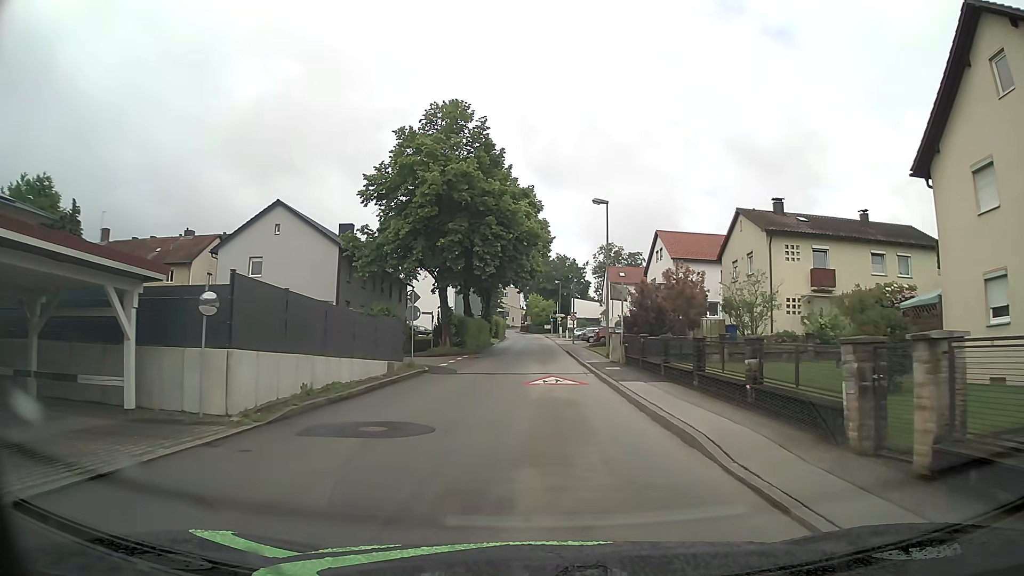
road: unclassified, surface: asphalt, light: Day
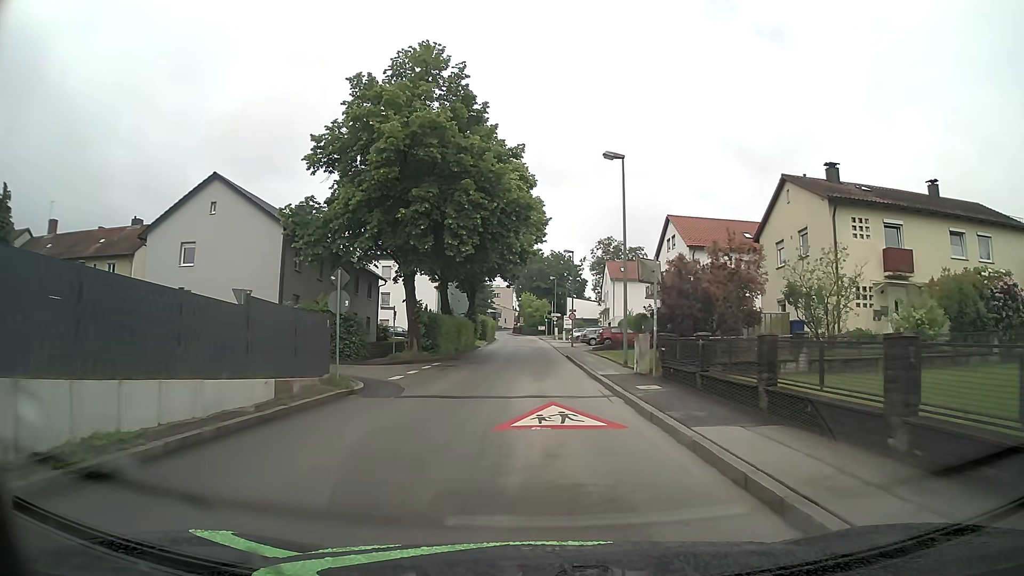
(0.0, +9.1) m; 0°
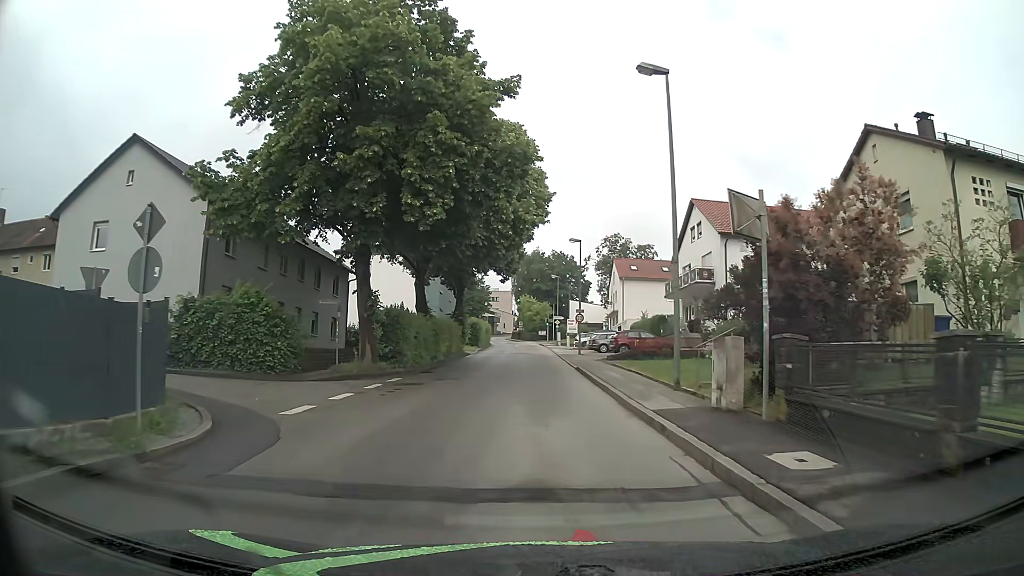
(+0.1, +9.1) m; 0°
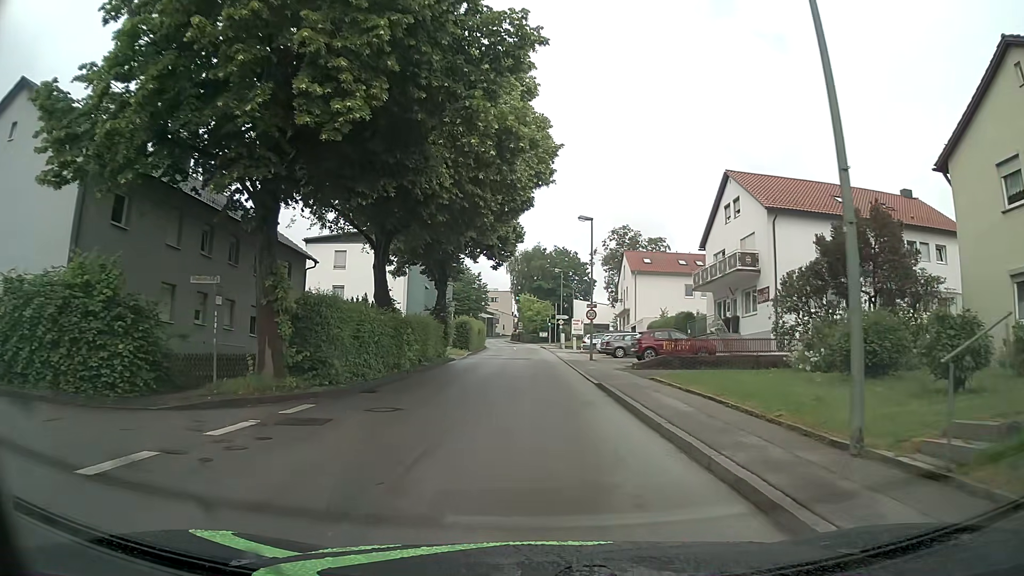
(0.0, +9.1) m; 0°
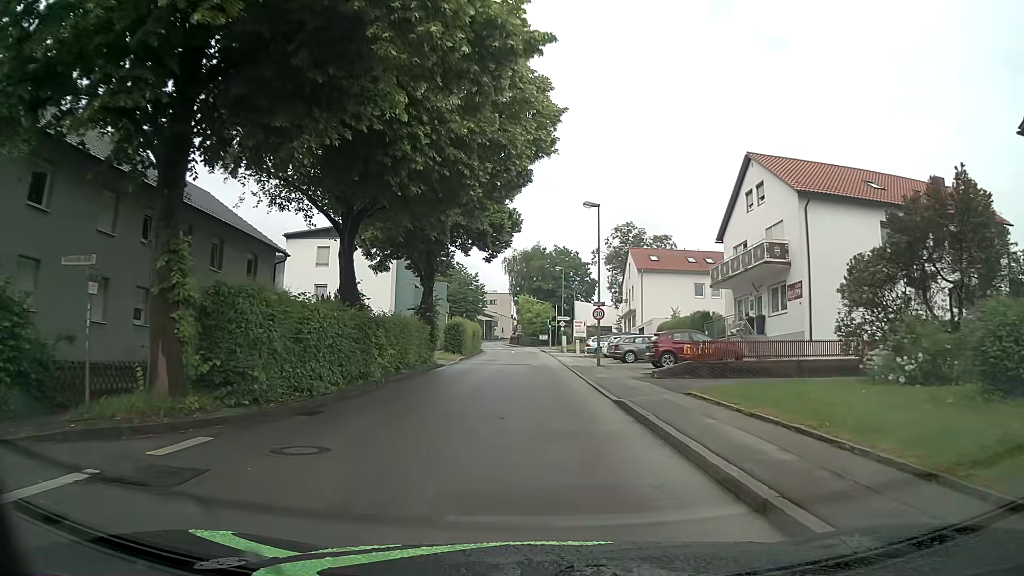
(0.0, +4.5) m; 0°
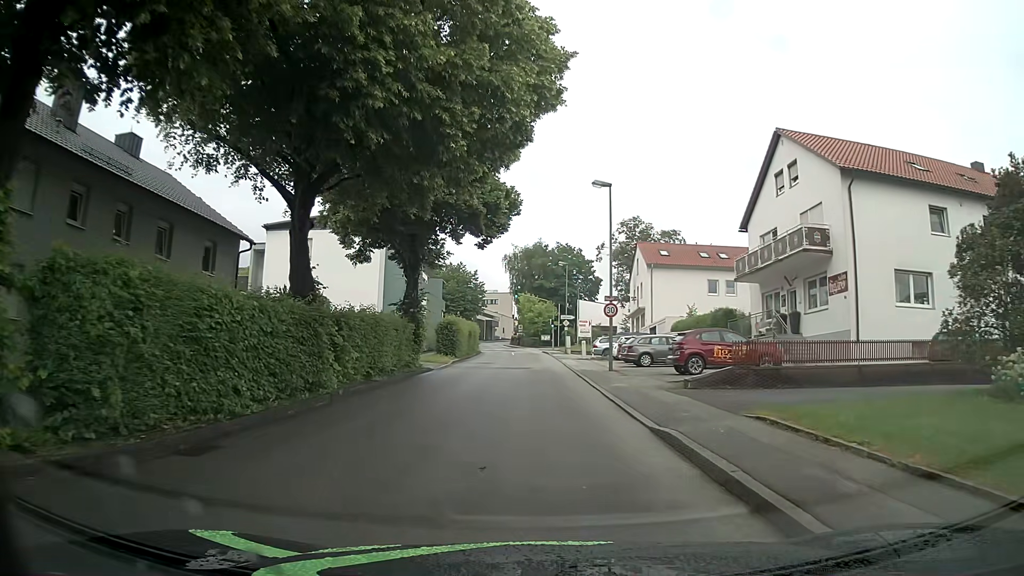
(0.0, +4.5) m; 0°
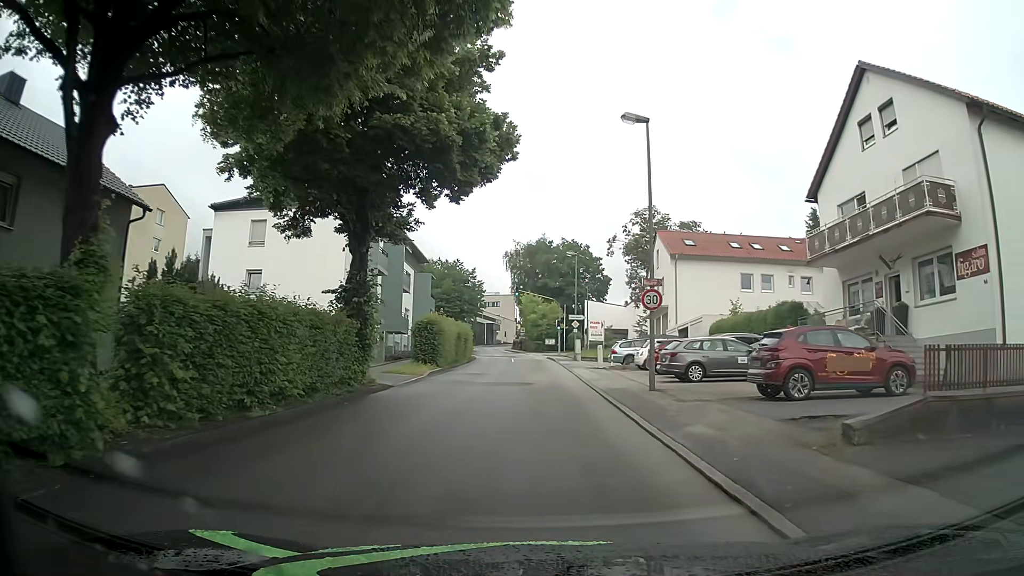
(-0.1, +9.1) m; -1°
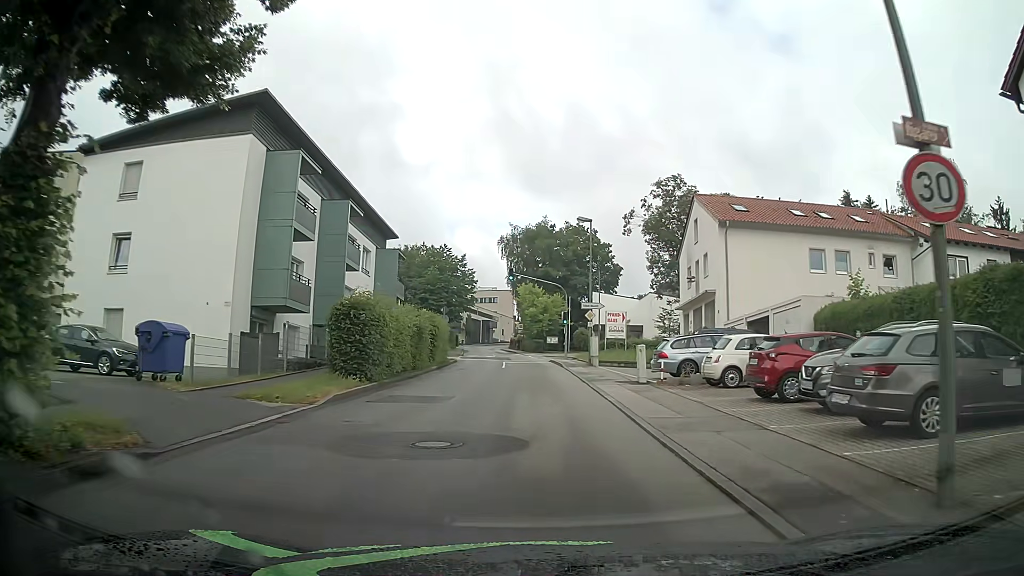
(+0.1, +13.7) m; 0°
(0, +10) (0, +20) (0, +30) (0, +40) (-1, +50) (-1, +60) (-2, +70) (-3, +80) (-4, +90) (-5, +100) m
